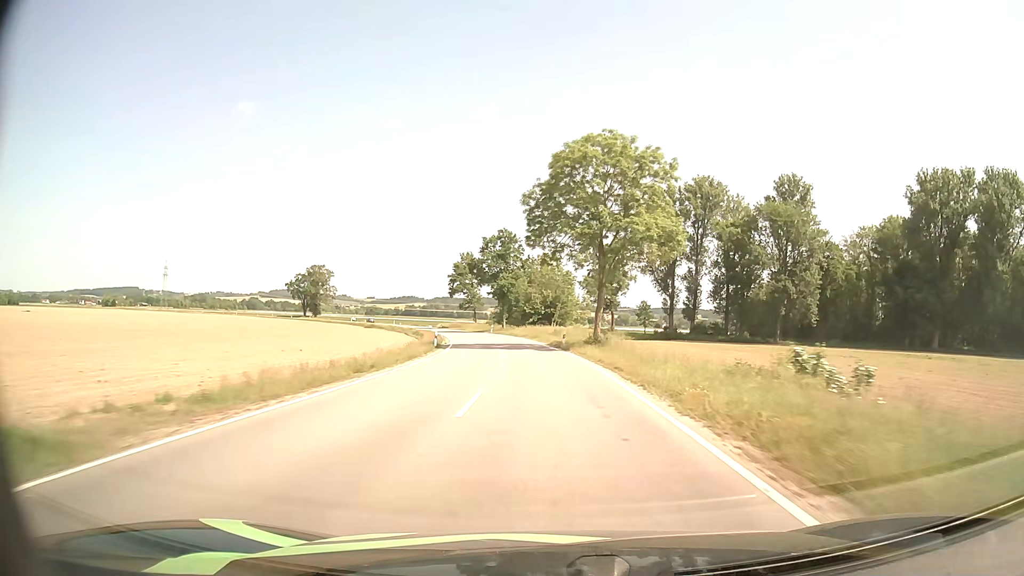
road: tertiary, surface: asphalt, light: Day
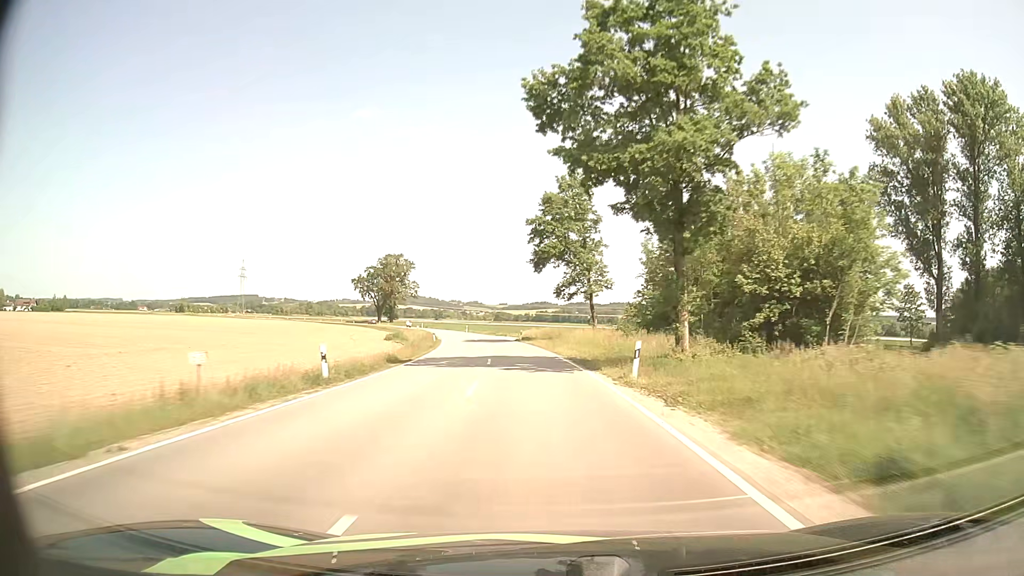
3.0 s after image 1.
(-5.8, +69.7) m; -11°
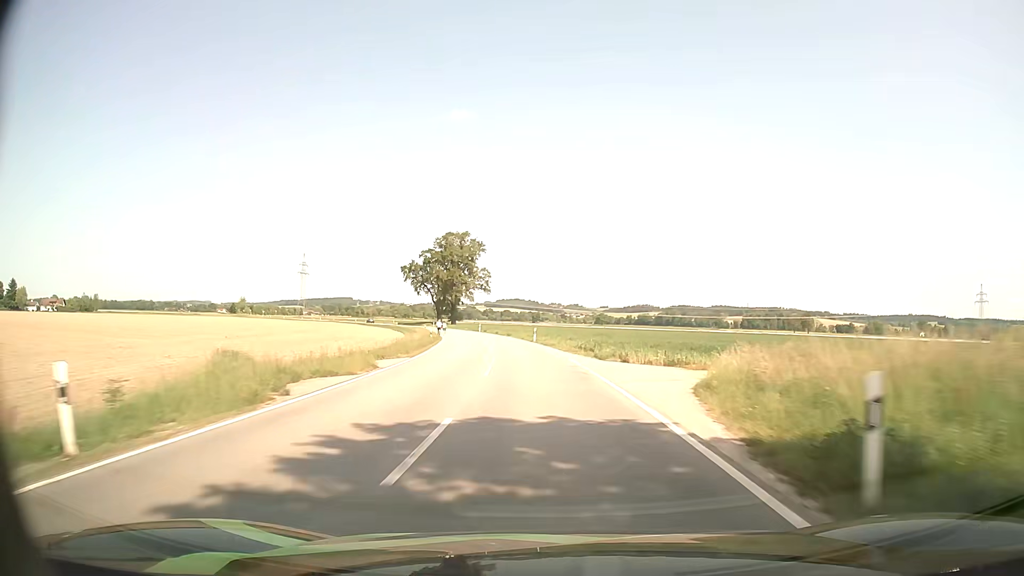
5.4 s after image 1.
(-4.3, +55.5) m; -9°
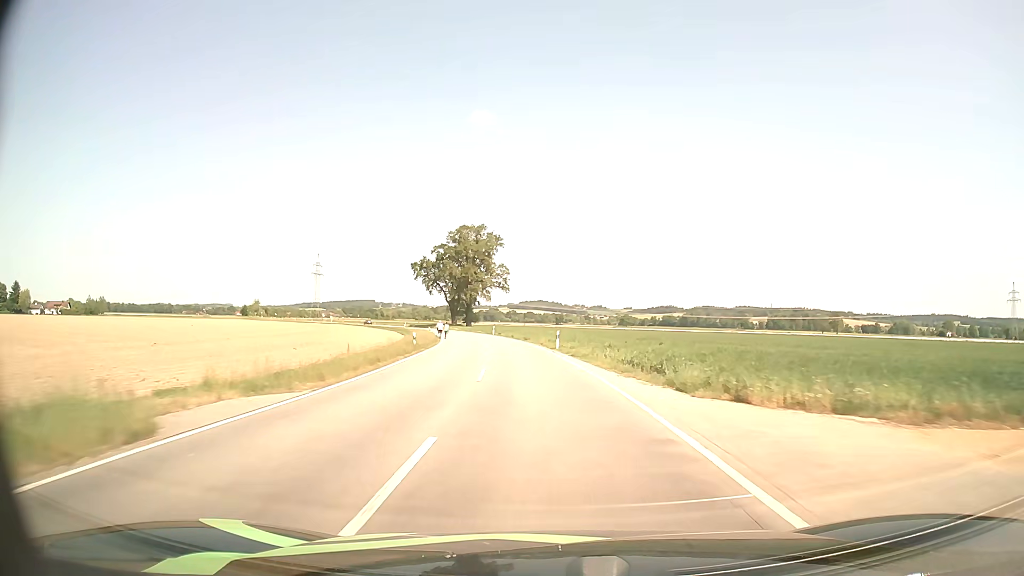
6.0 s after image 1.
(-0.2, +13.9) m; -2°
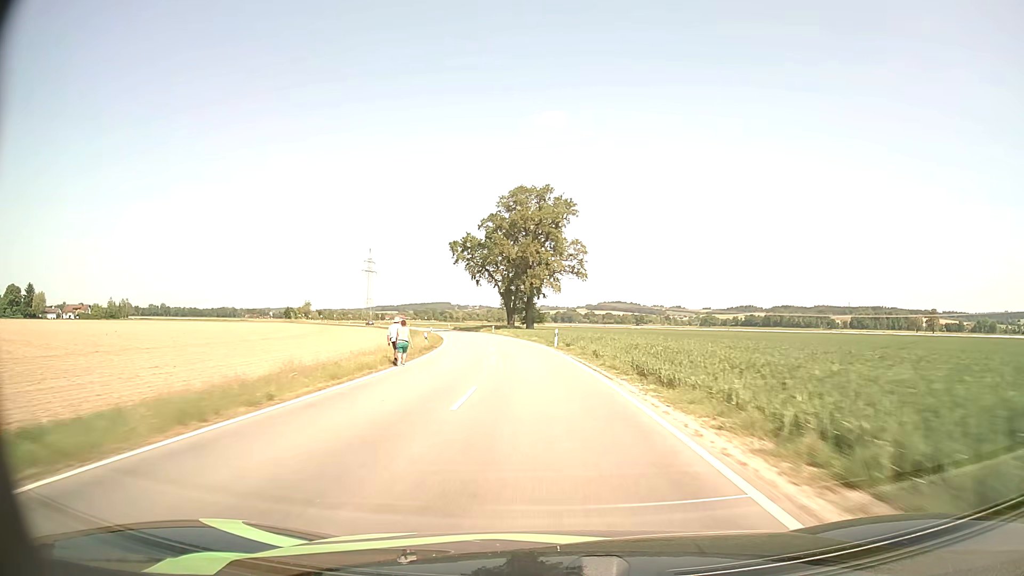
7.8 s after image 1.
(-2.4, +41.7) m; -7°
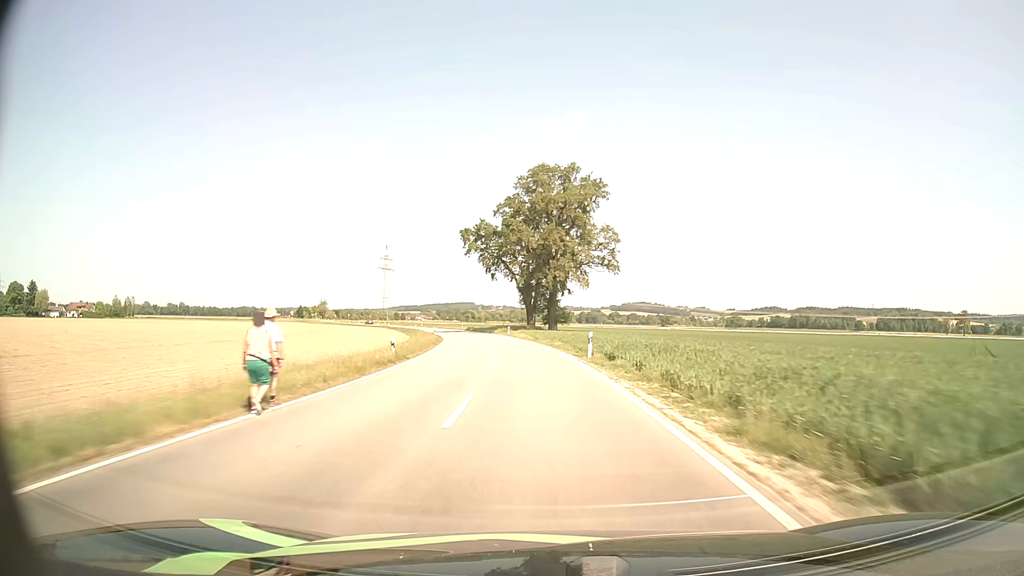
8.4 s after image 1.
(-0.3, +13.9) m; -2°
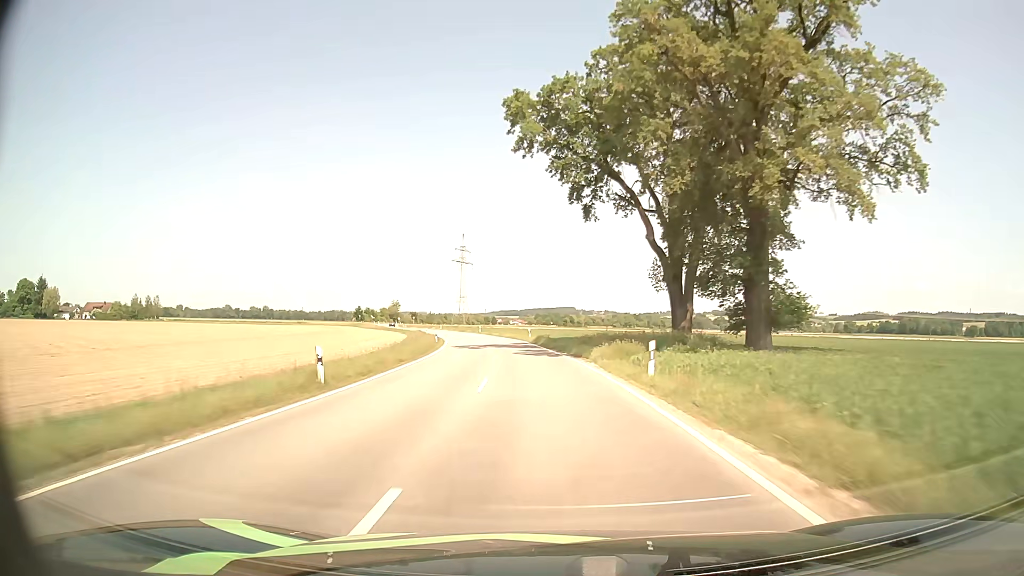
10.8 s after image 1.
(-4.3, +55.9) m; -9°
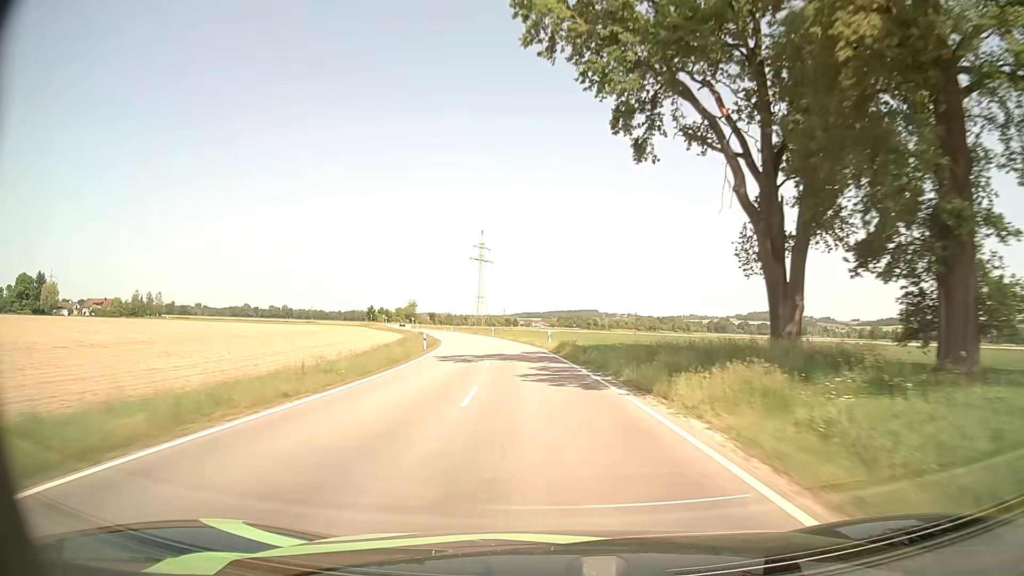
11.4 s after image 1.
(-0.2, +14.3) m; -2°
(0, +10) (0, +20) (-1, +30) (-2, +40) (-3, +50) (-4, +60) (-6, +70) (-8, +79) (-11, +89) (-13, +99) m
